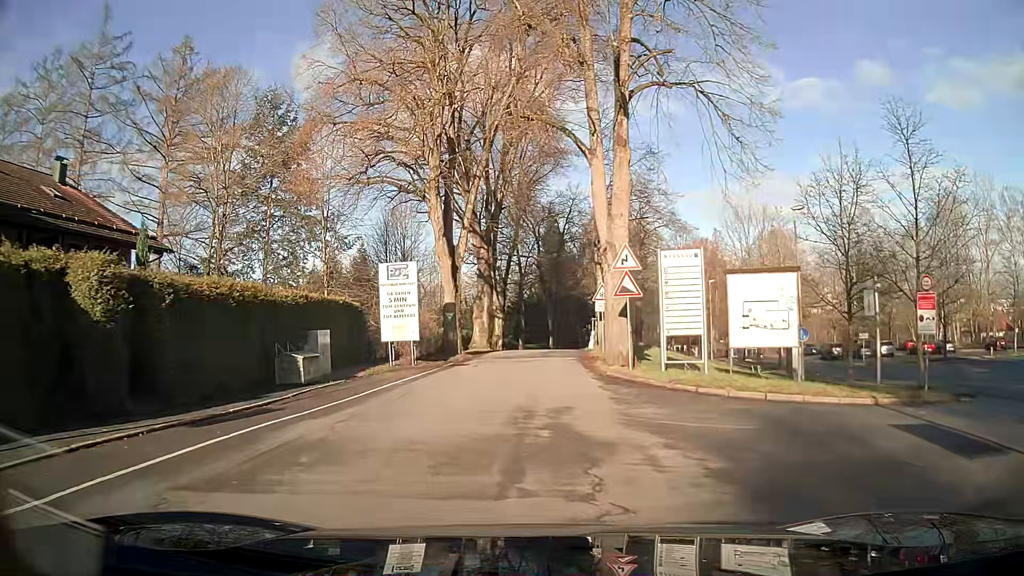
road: secondary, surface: asphalt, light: Day
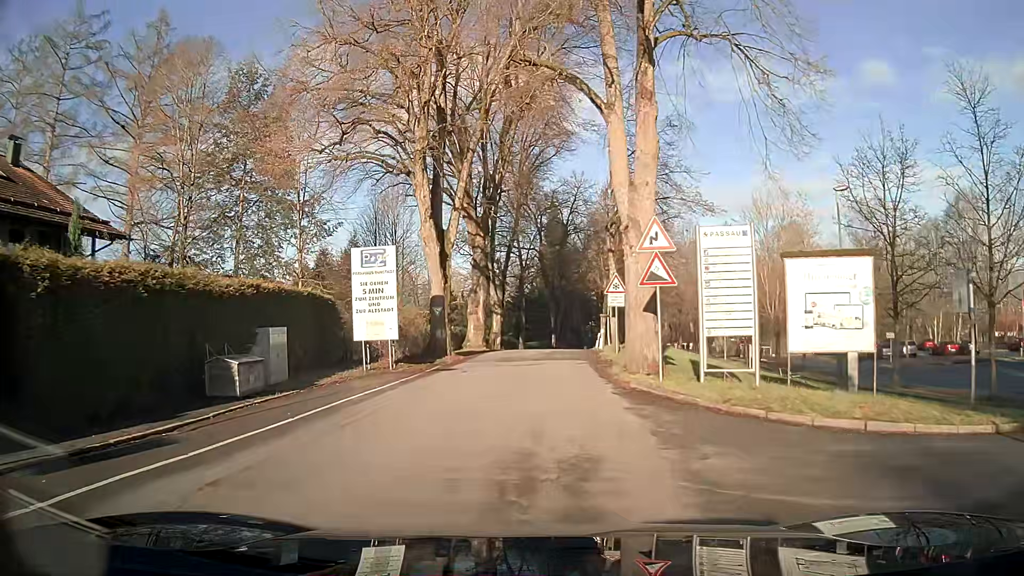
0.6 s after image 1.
(0.0, +4.4) m; 0°
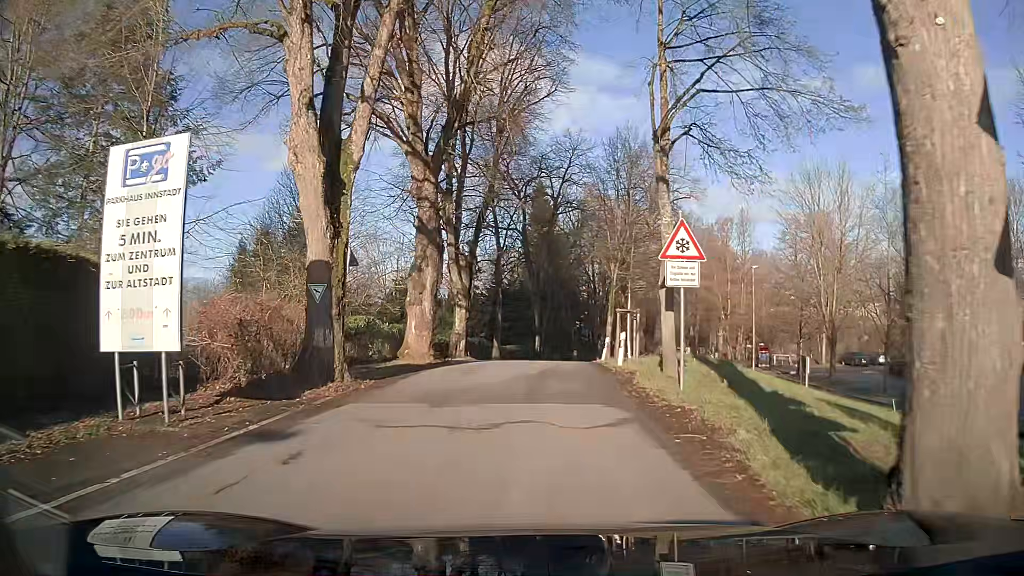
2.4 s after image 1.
(+0.1, +13.3) m; +1°
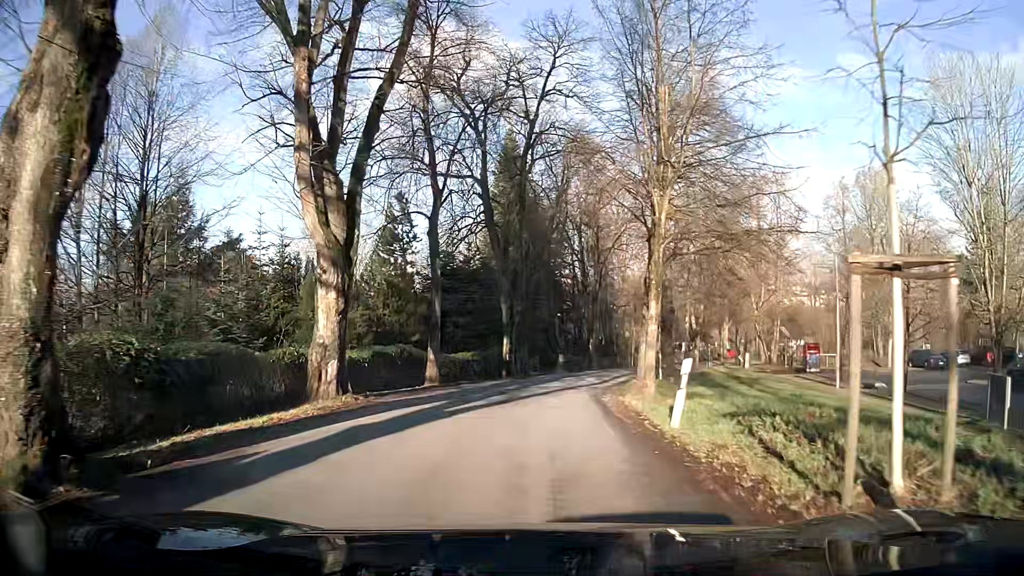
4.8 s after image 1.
(+0.6, +18.3) m; +3°
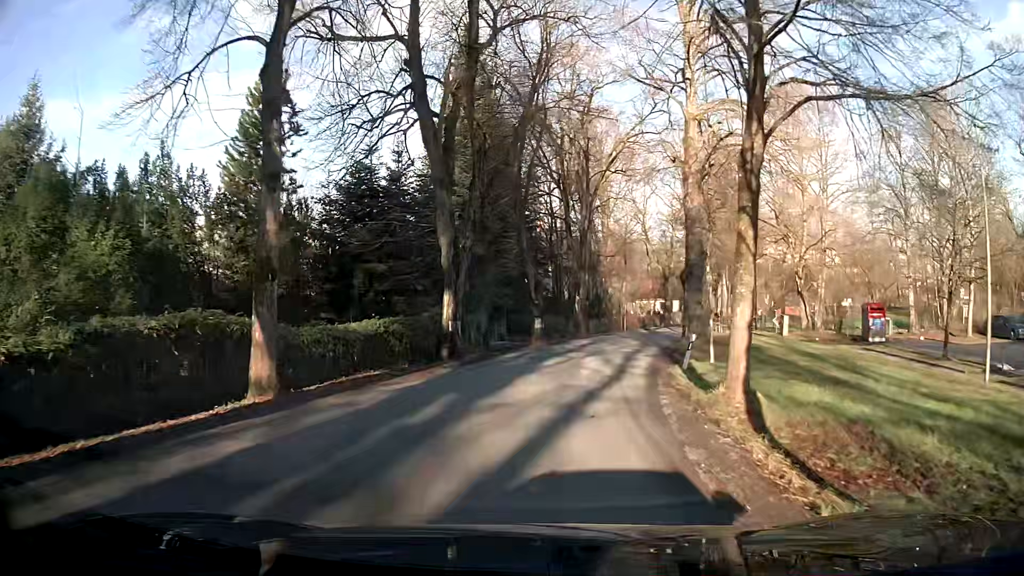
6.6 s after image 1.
(+0.4, +14.1) m; +5°
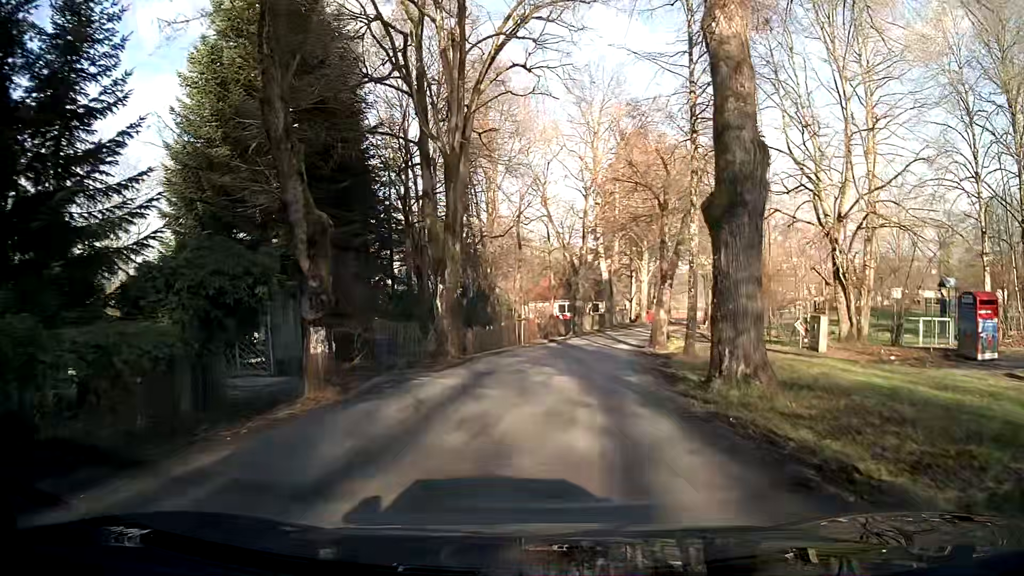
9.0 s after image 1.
(+1.1, +19.1) m; +7°
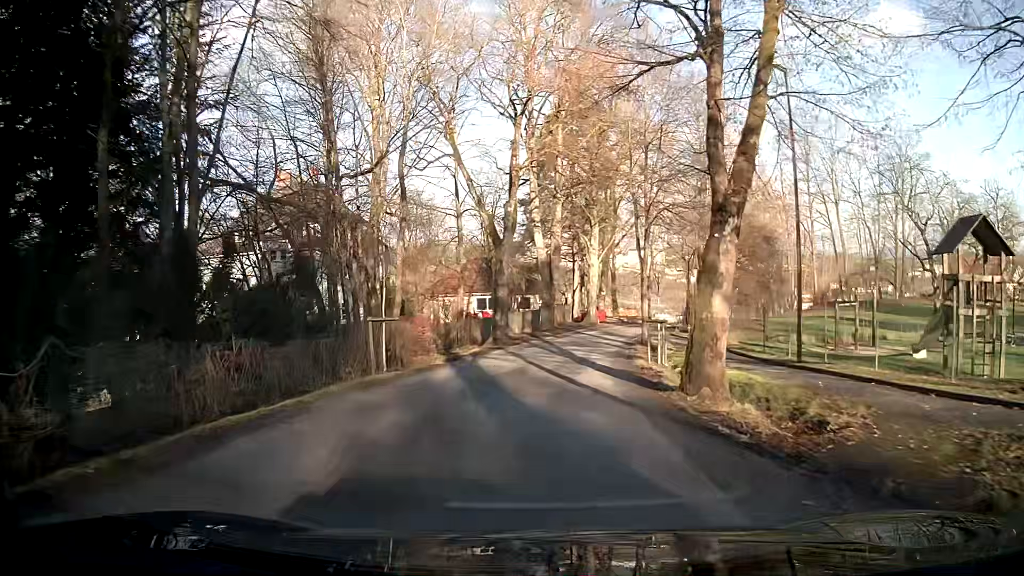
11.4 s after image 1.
(+1.1, +19.2) m; +6°
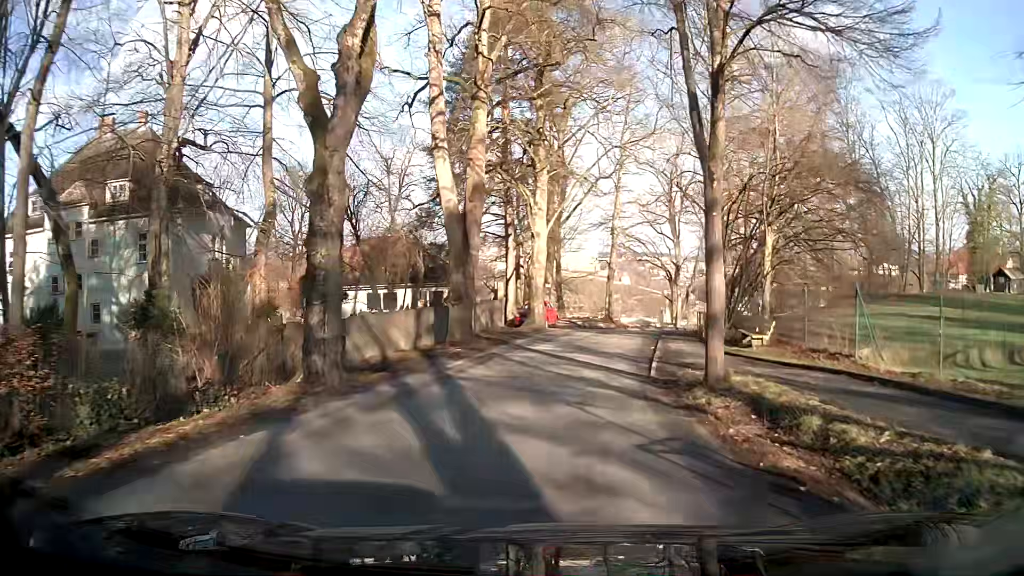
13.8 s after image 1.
(+1.1, +19.5) m; +7°
(0, +10) (+2, +20) (+4, +30) (+7, +39) (+13, +47) (+20, +54) (+30, +57) (+39, +60) (+47, +66) (+50, +75) m
